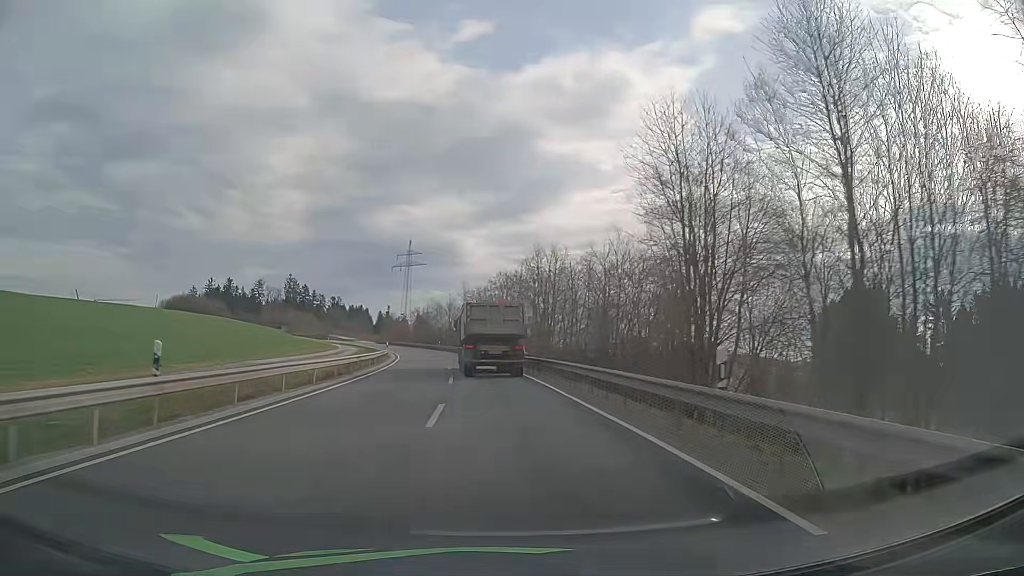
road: secondary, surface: asphalt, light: Day
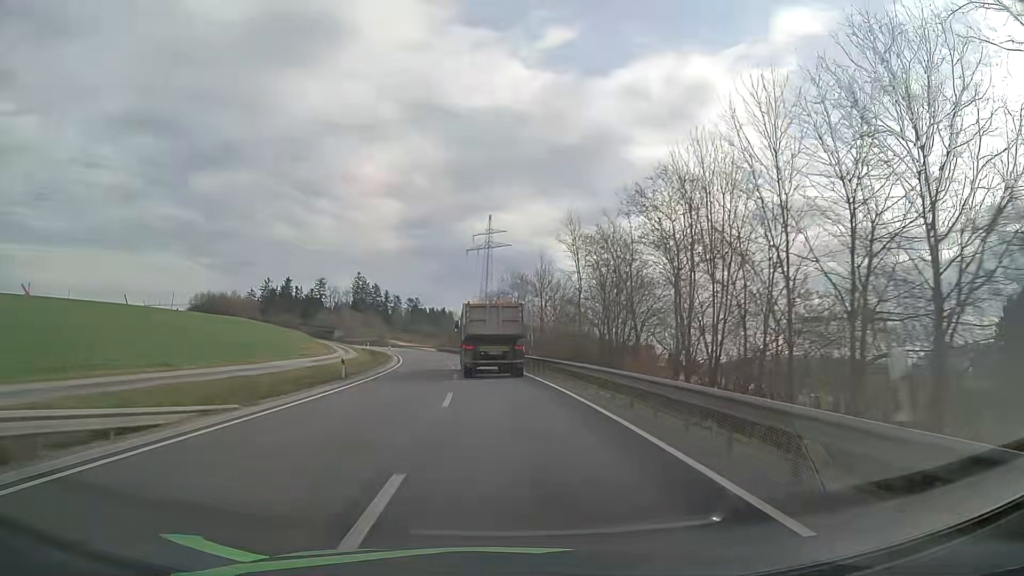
(-4.2, +56.4) m; -8°
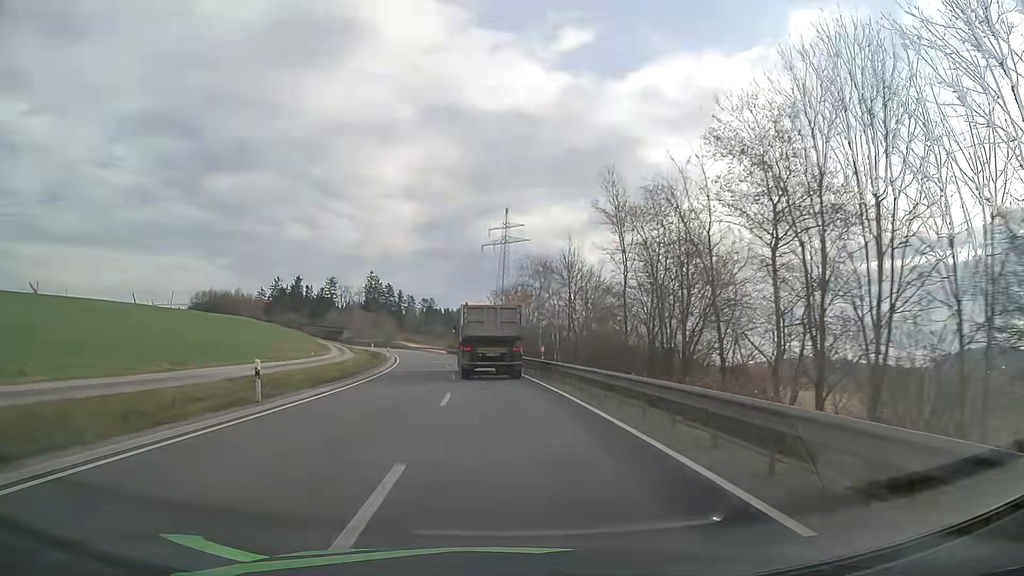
(-0.2, +11.5) m; -2°
(0, +10) (-1, +20) (-1, +30) (-2, +40) (-3, +50) (-5, +60) (-6, +70) (-8, +79) (-10, +89) (-12, +99) m
